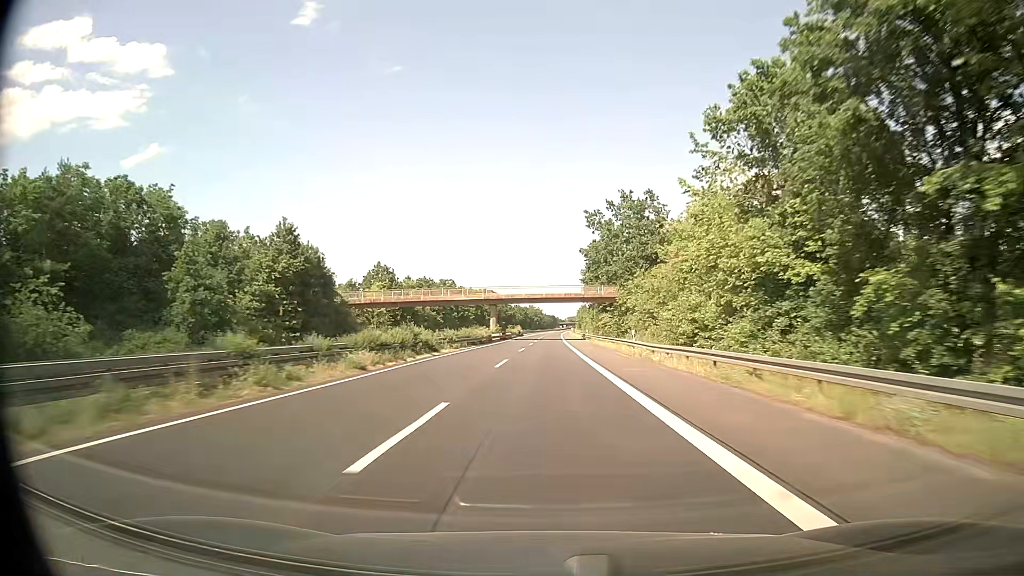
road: trunk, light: Day
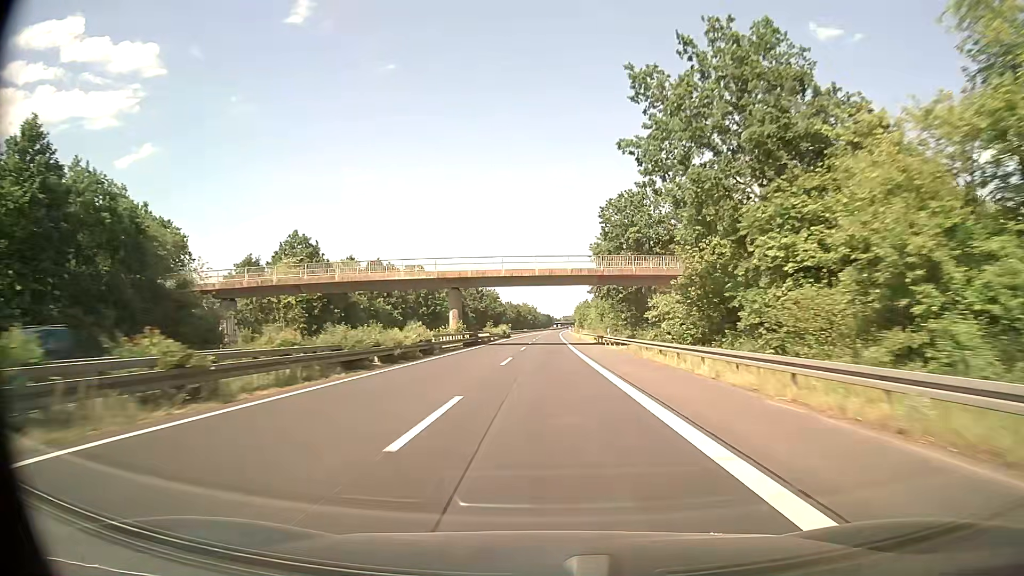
(0.0, +34.9) m; 0°
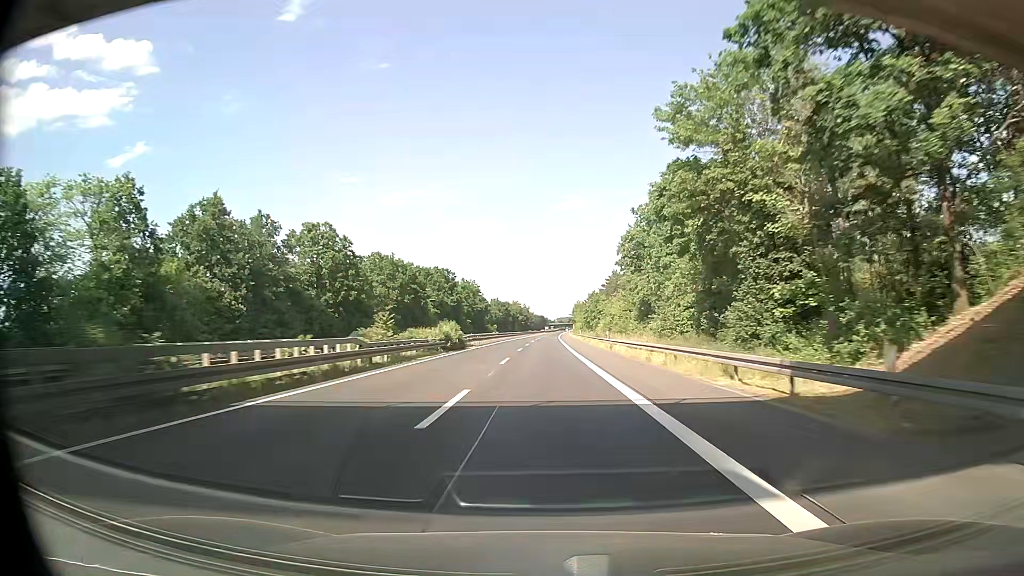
(+0.3, +52.4) m; +1°
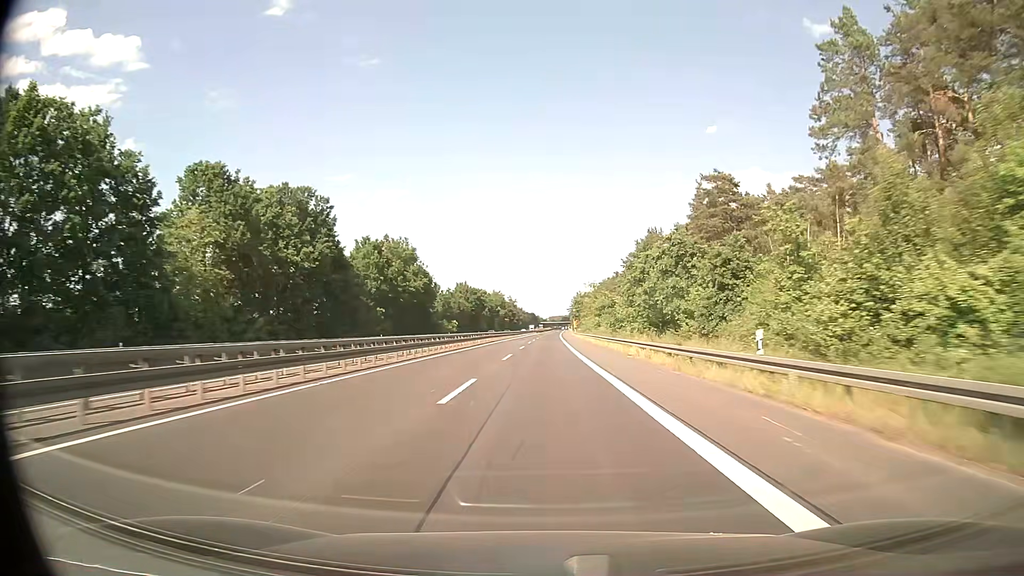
(+0.5, +87.1) m; +1°
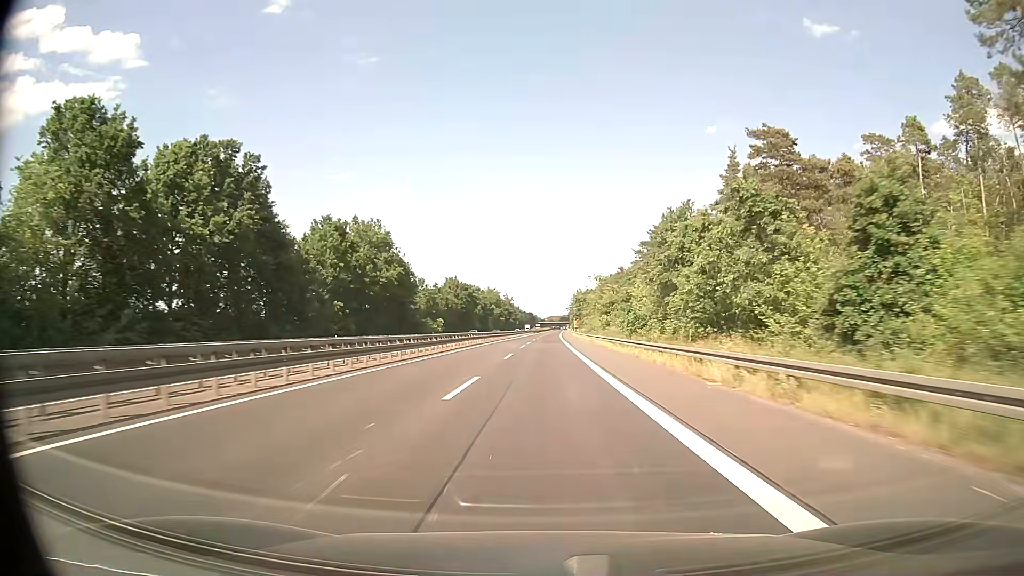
(0.0, +17.4) m; 0°
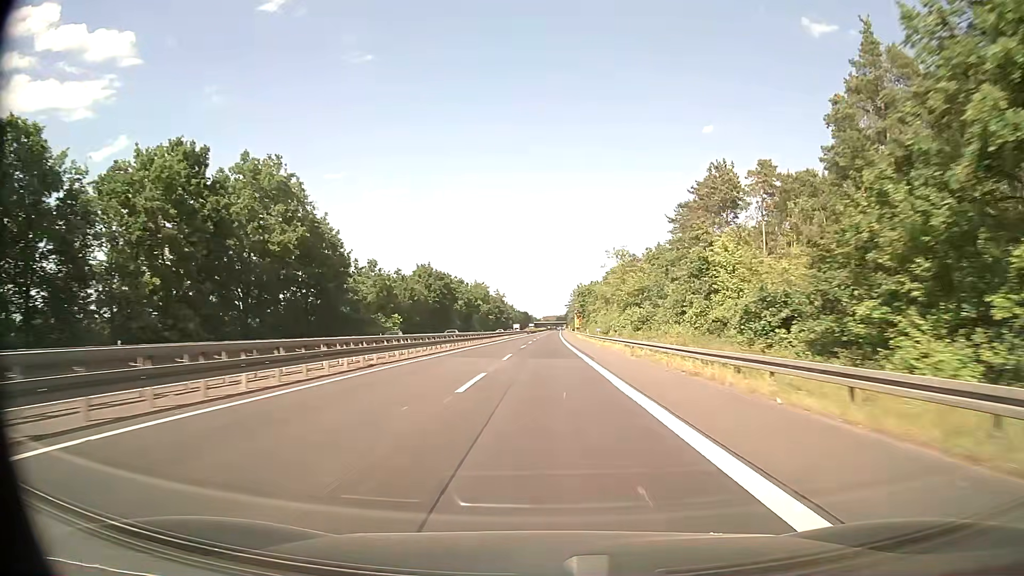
(0.0, +34.8) m; 0°
(0, +10) (0, +20) (0, +30) (0, +40) (0, +50) (+1, +60) (+1, +70) (+1, +80) (+1, +90) (+1, +100) m
